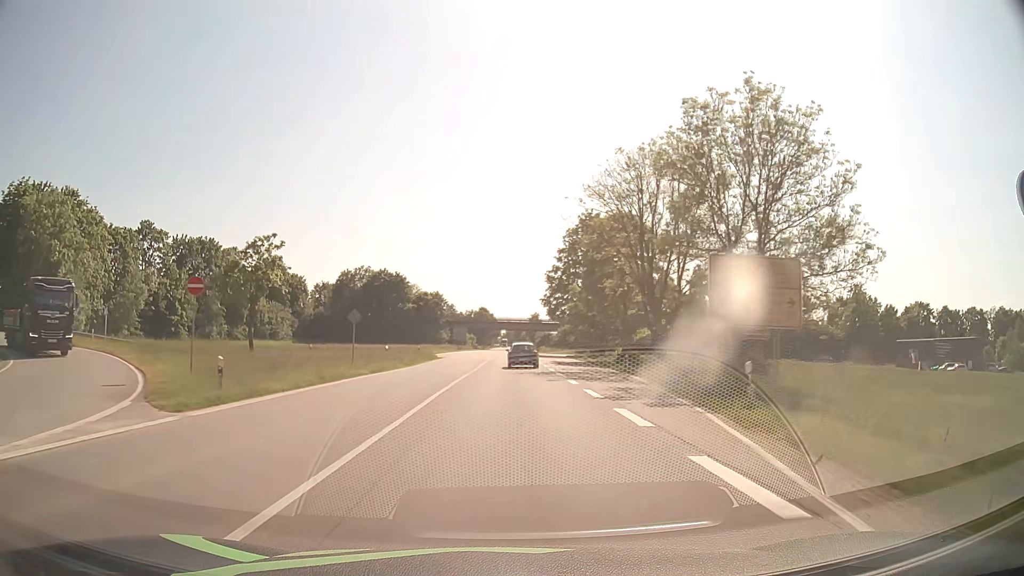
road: primary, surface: asphalt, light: Day
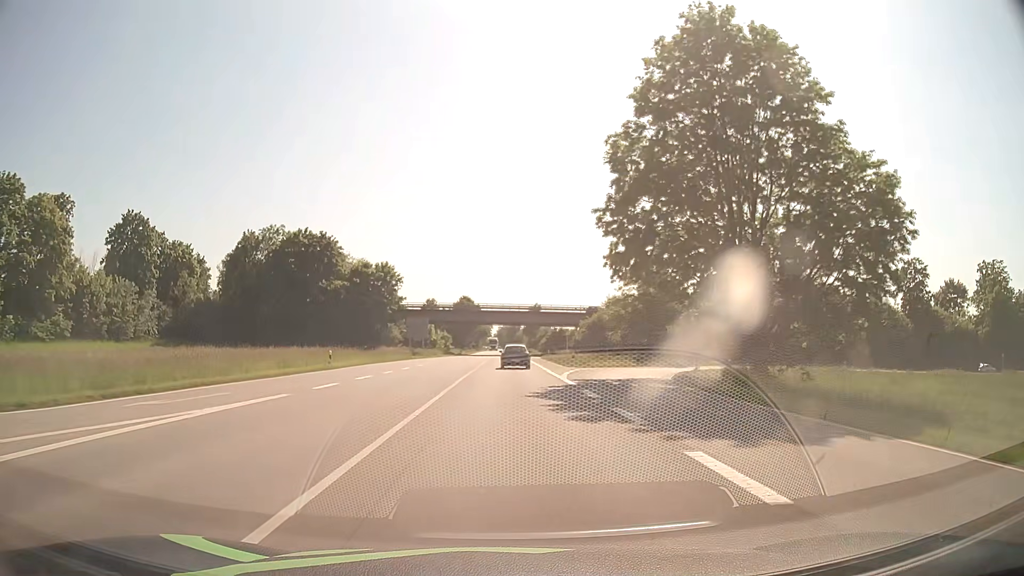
(+0.2, +59.4) m; +1°
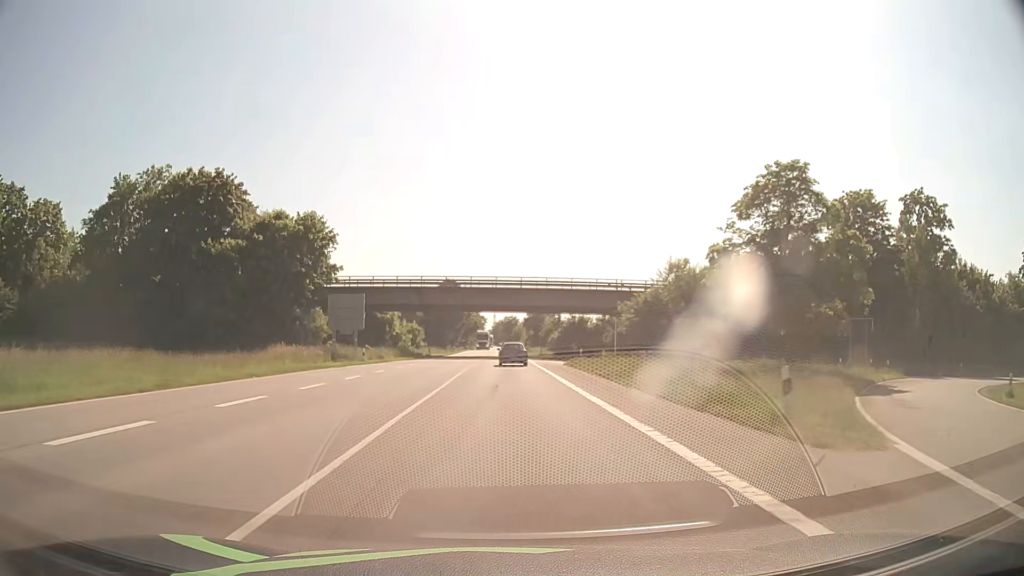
(0.0, +36.7) m; 0°
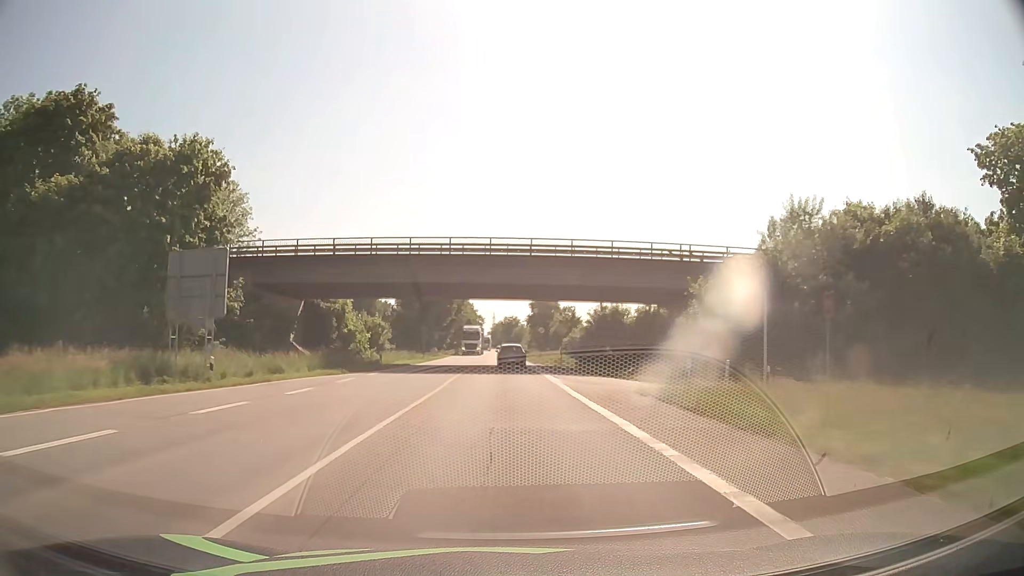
(0.0, +24.9) m; 0°
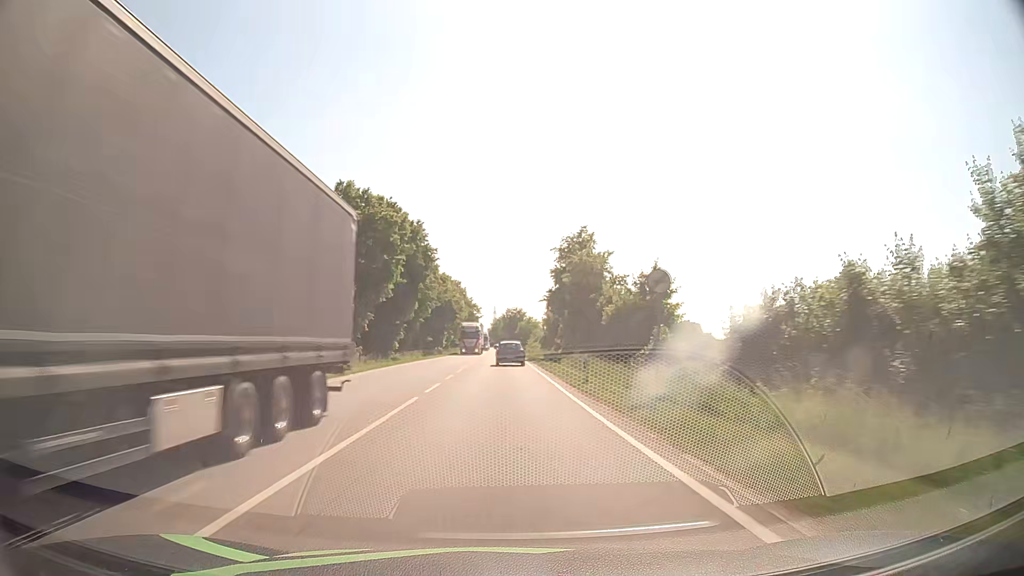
(-0.2, +50.1) m; -2°
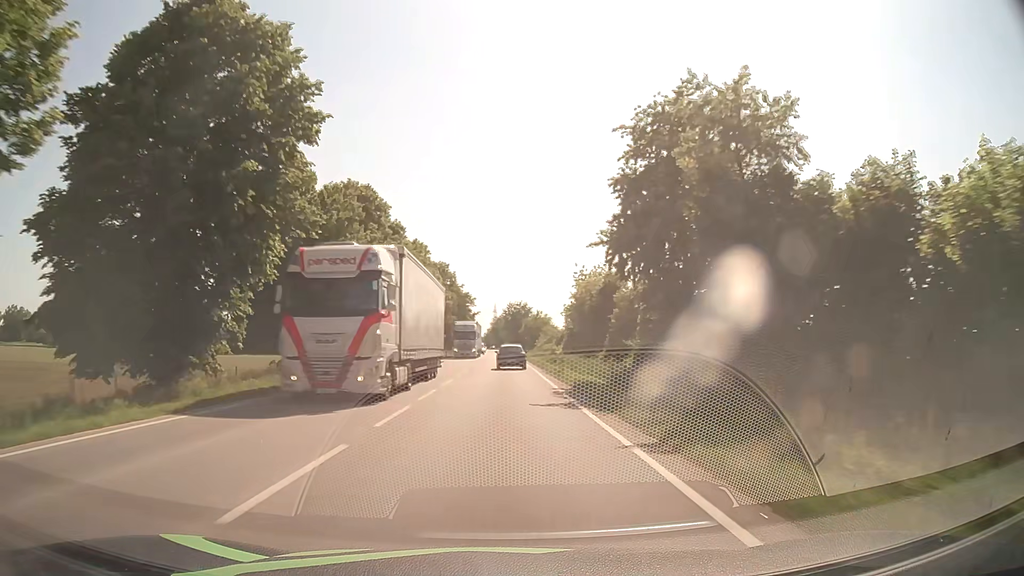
(+0.3, +37.6) m; +1°
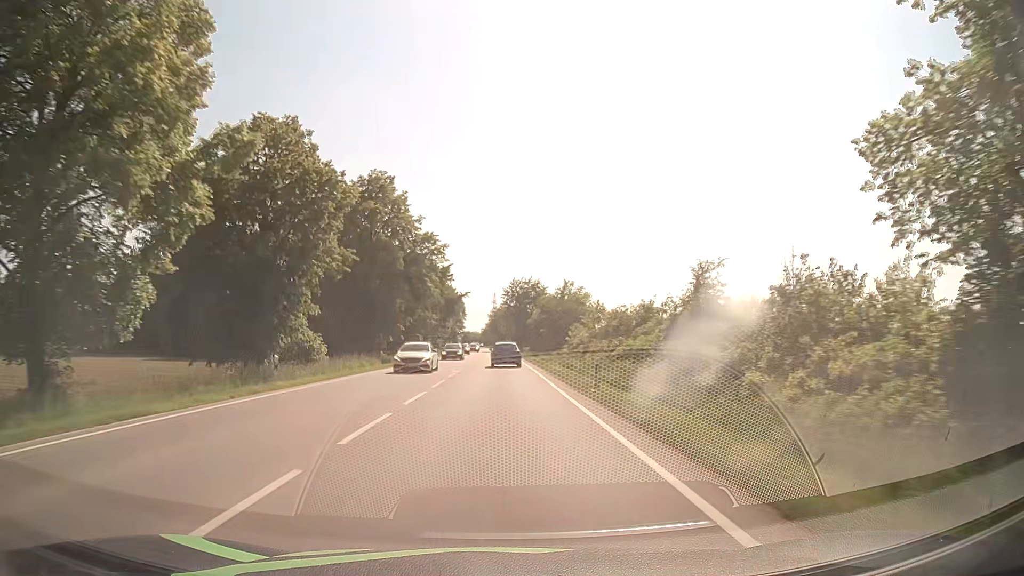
(+0.1, +62.2) m; 0°
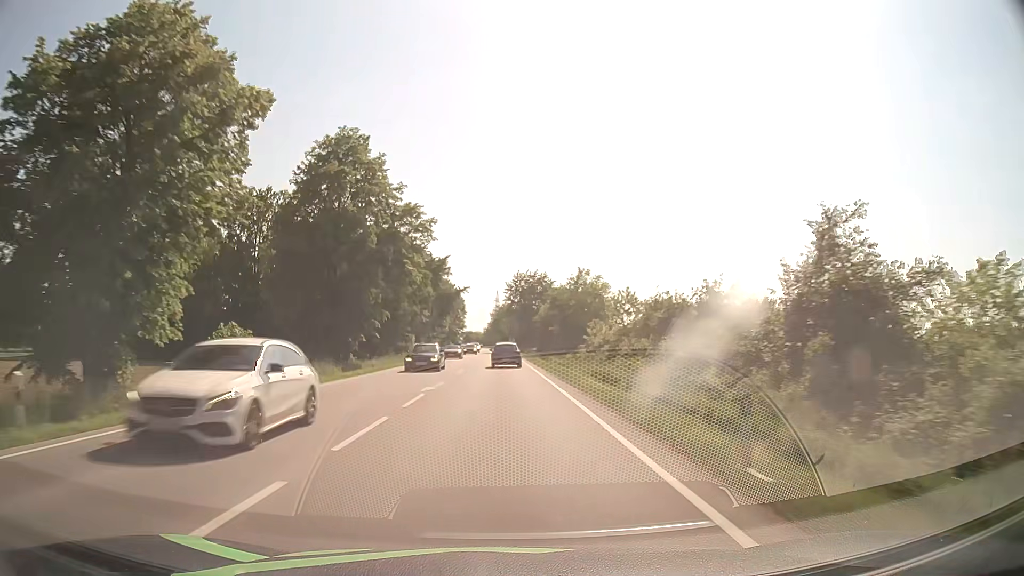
(-0.1, +12.4) m; -1°
(0, +10) (0, +20) (0, +30) (0, +40) (0, +50) (0, +60) (-1, +70) (-1, +80) (-1, +90) (-1, +100) m
